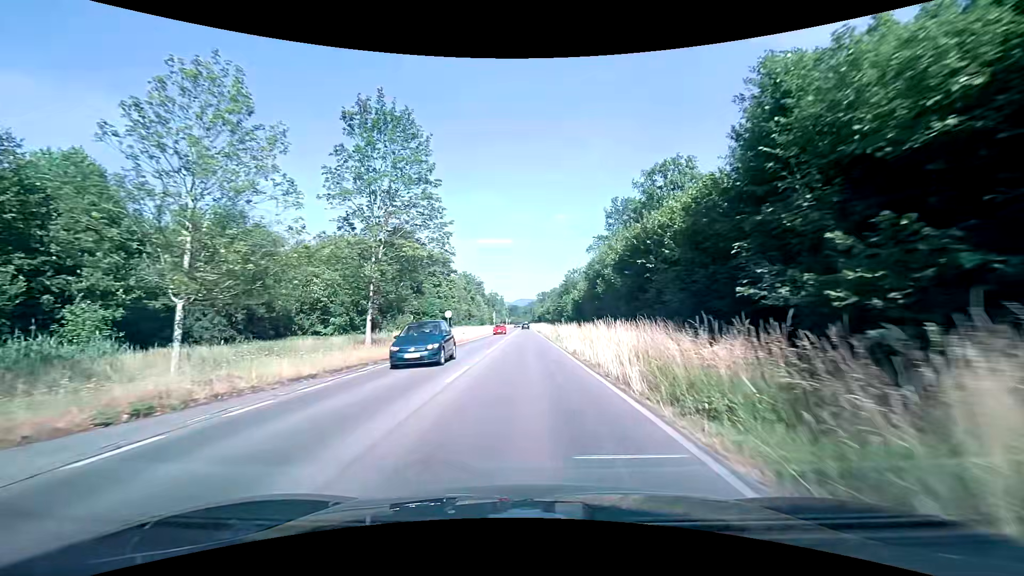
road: primary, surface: asphalt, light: Day
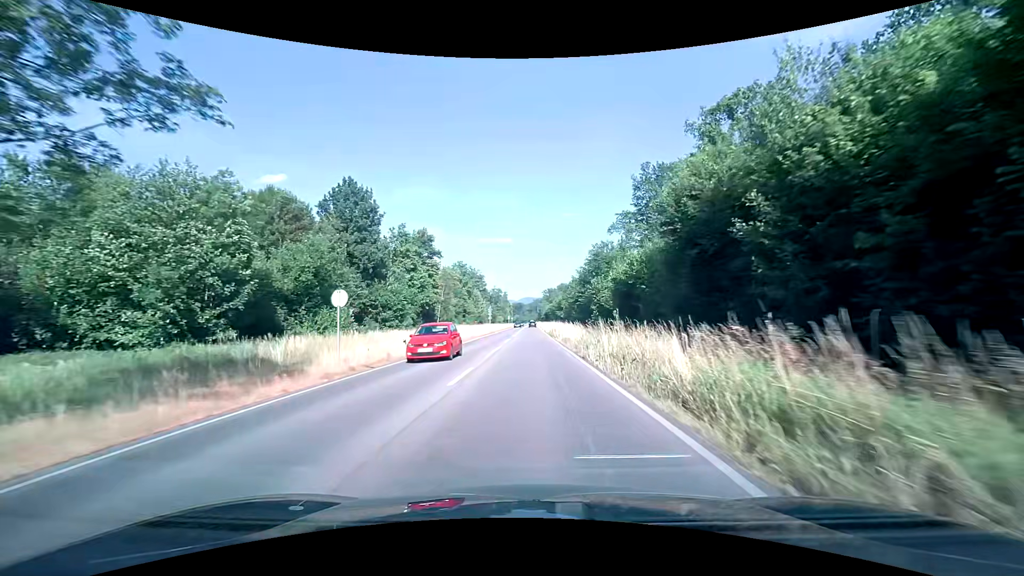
(-0.1, +24.7) m; -1°
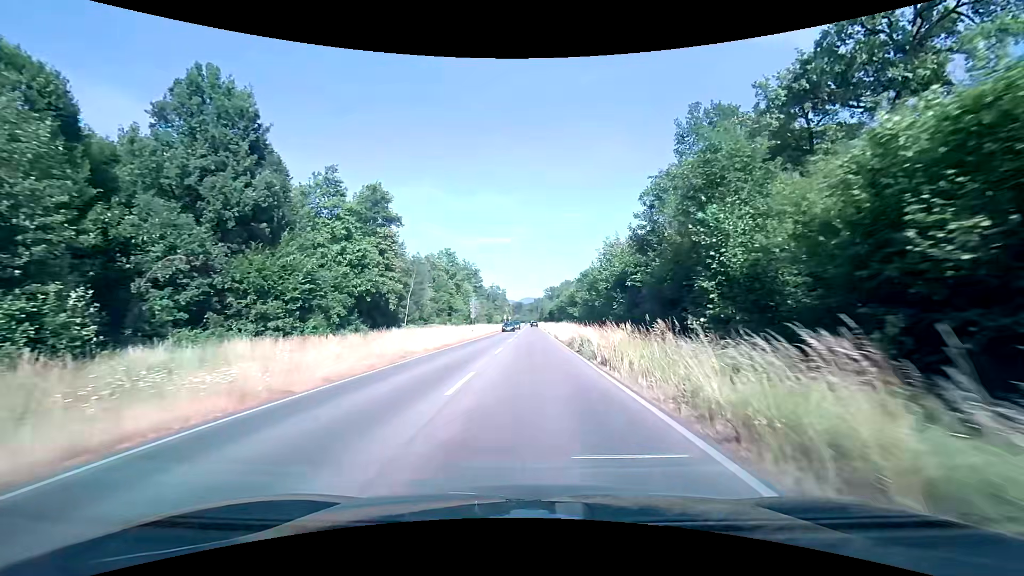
(0.0, +25.8) m; 0°
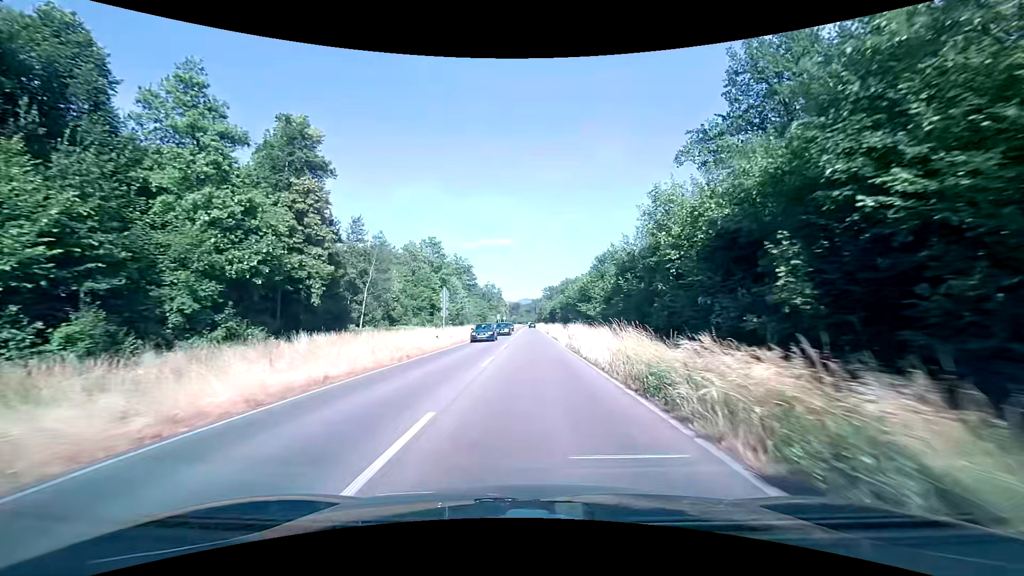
(0.0, +17.8) m; 0°
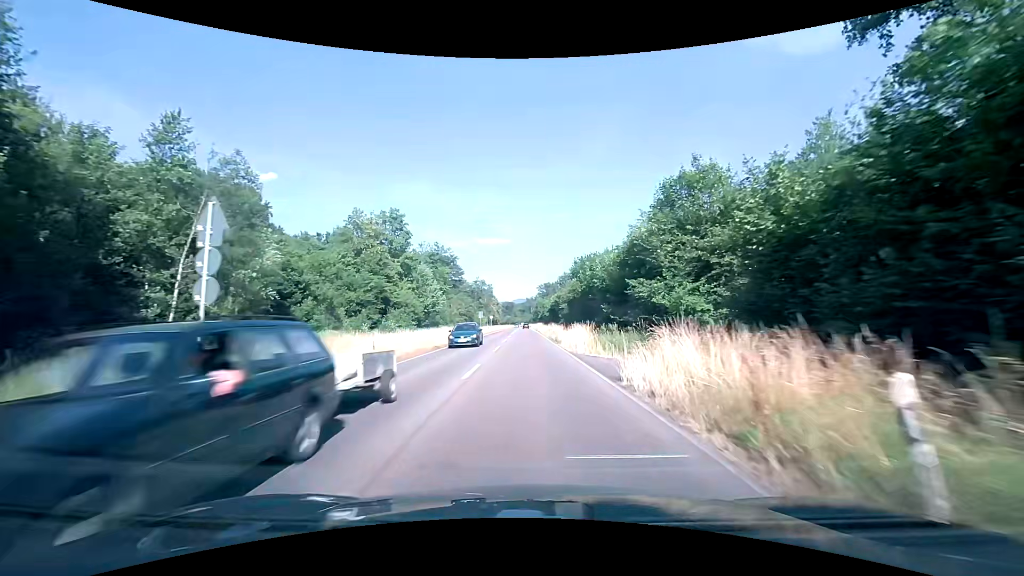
(+0.1, +27.5) m; +1°
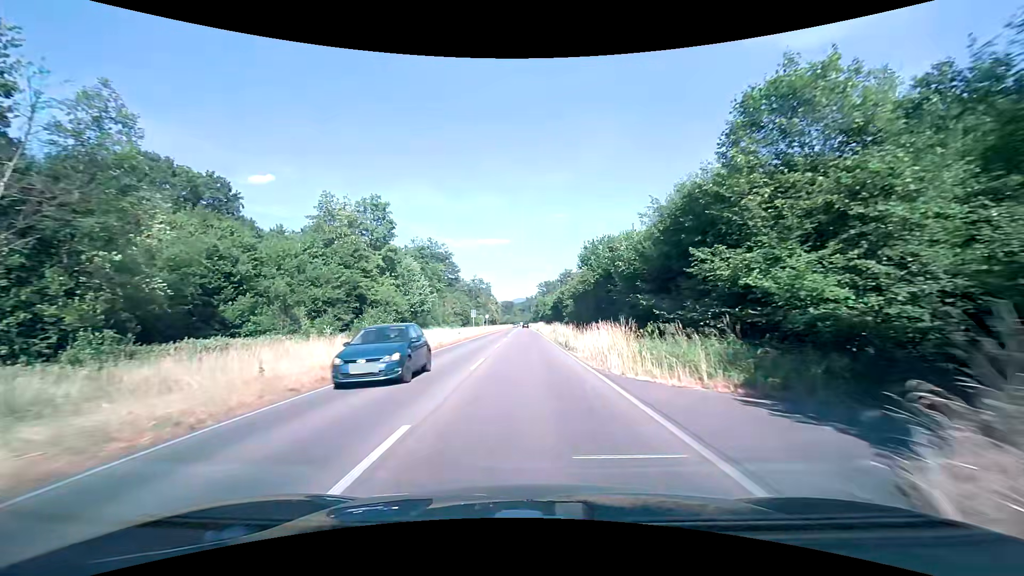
(0.0, +9.4) m; 0°
(0, +10) (0, +20) (0, +30) (0, +40) (-1, +50) (-1, +60) (-1, +70) (-1, +80) (-1, +90) (-1, +100) m
